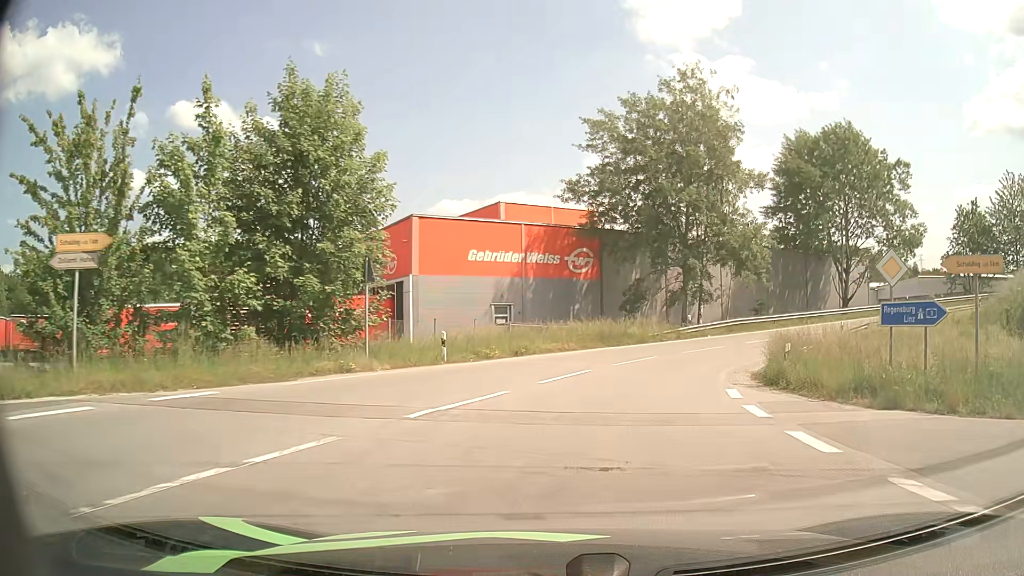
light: Day
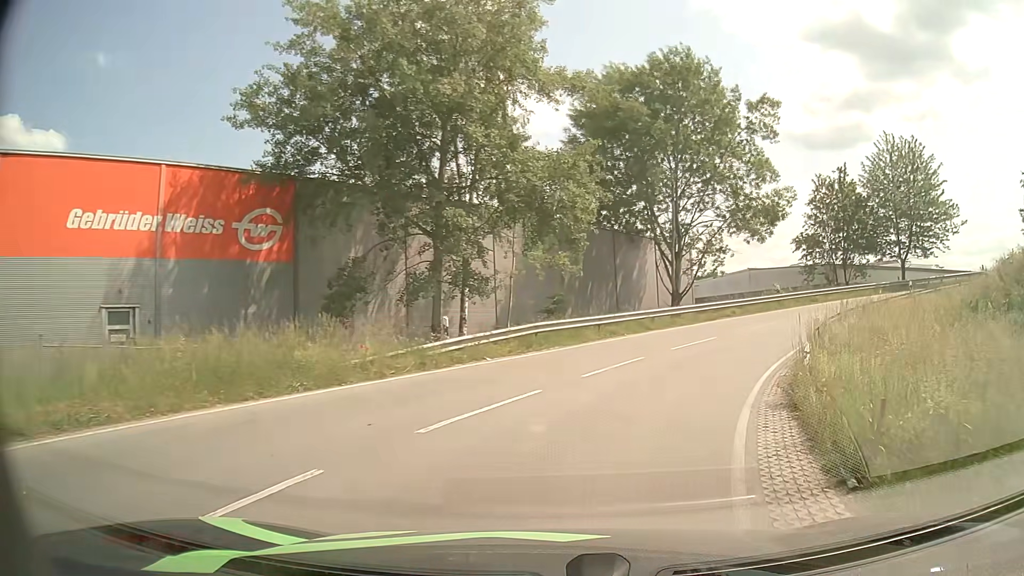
(+3.2, +18.4) m; +20°
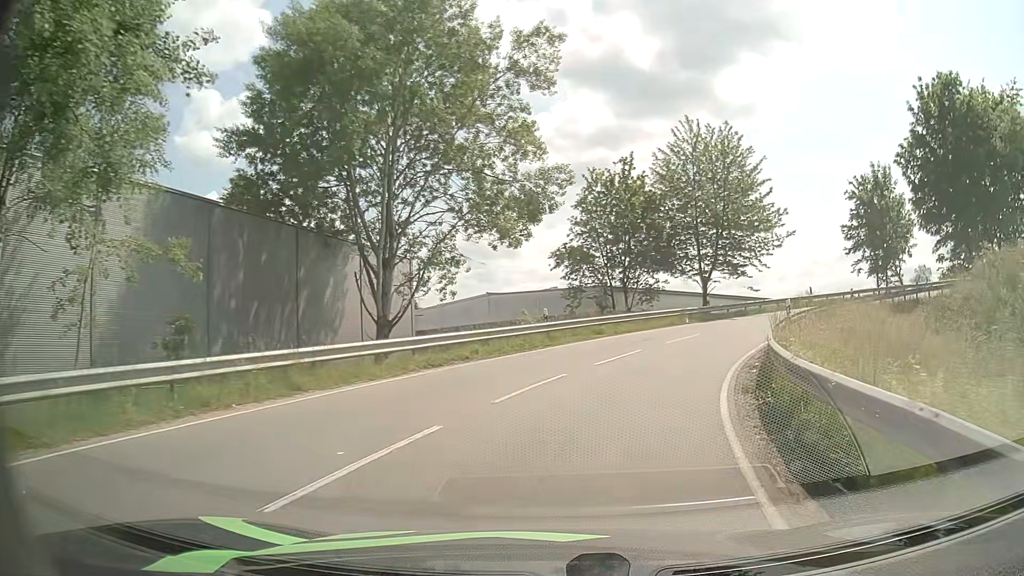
(+2.8, +14.1) m; +23°
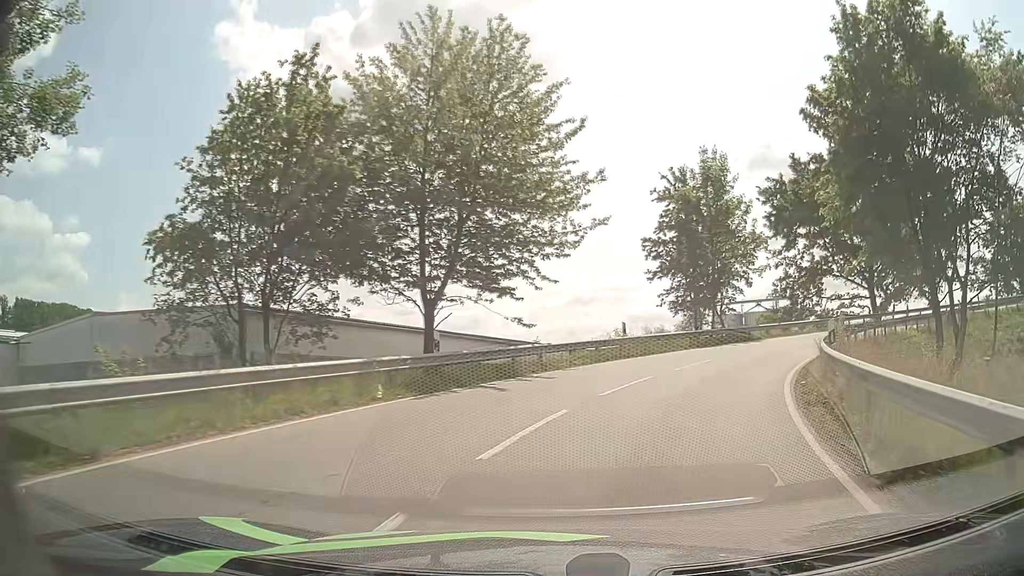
(+4.1, +20.4) m; +23°
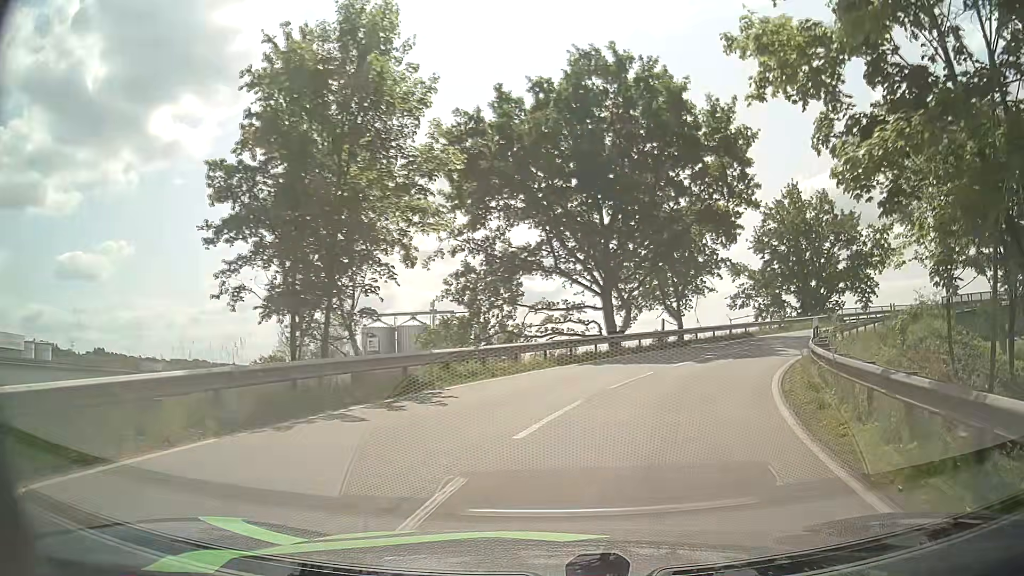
(+5.5, +21.4) m; +29°
